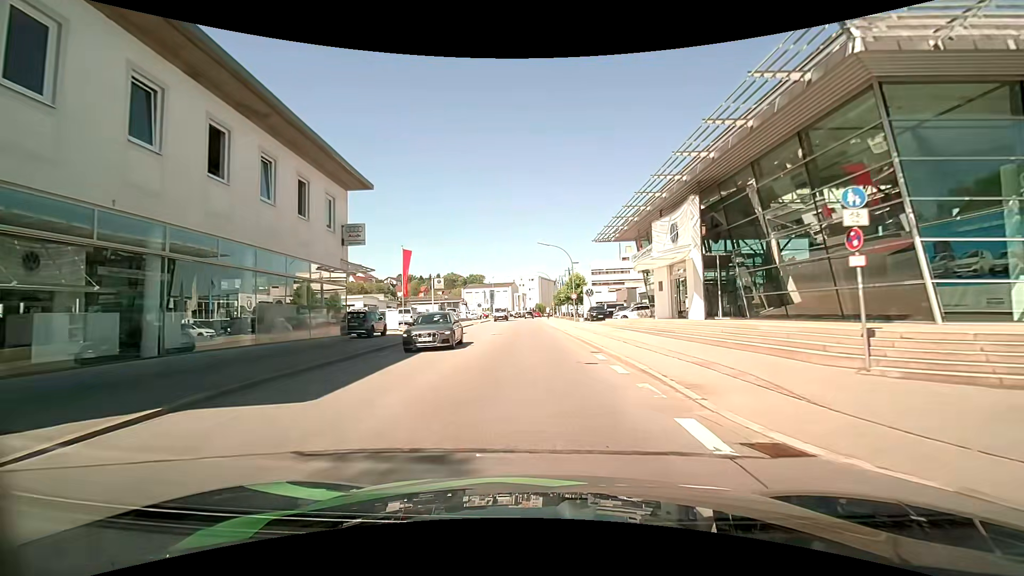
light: Day
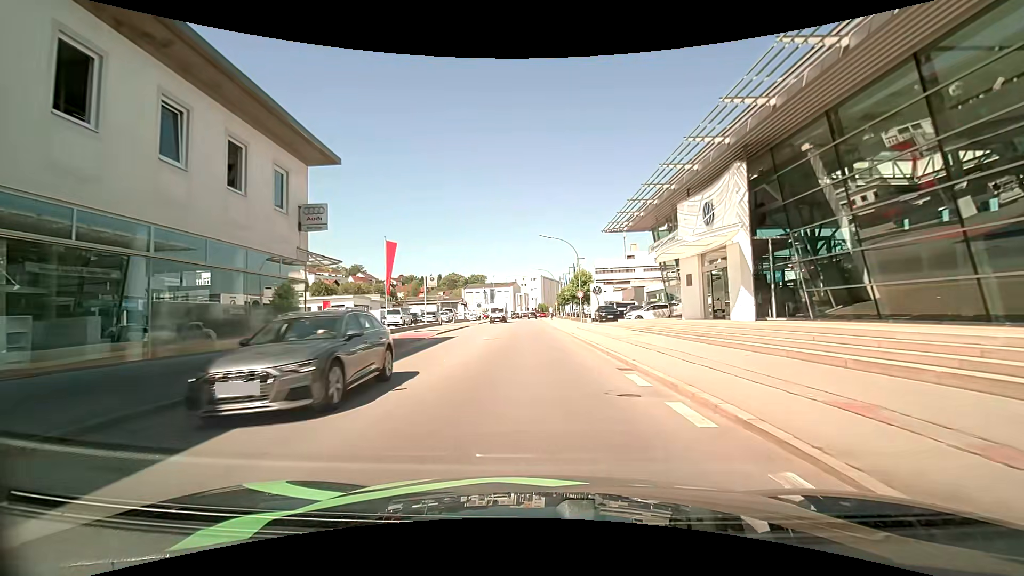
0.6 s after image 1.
(0.0, +5.3) m; -1°
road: tertiary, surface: asphalt
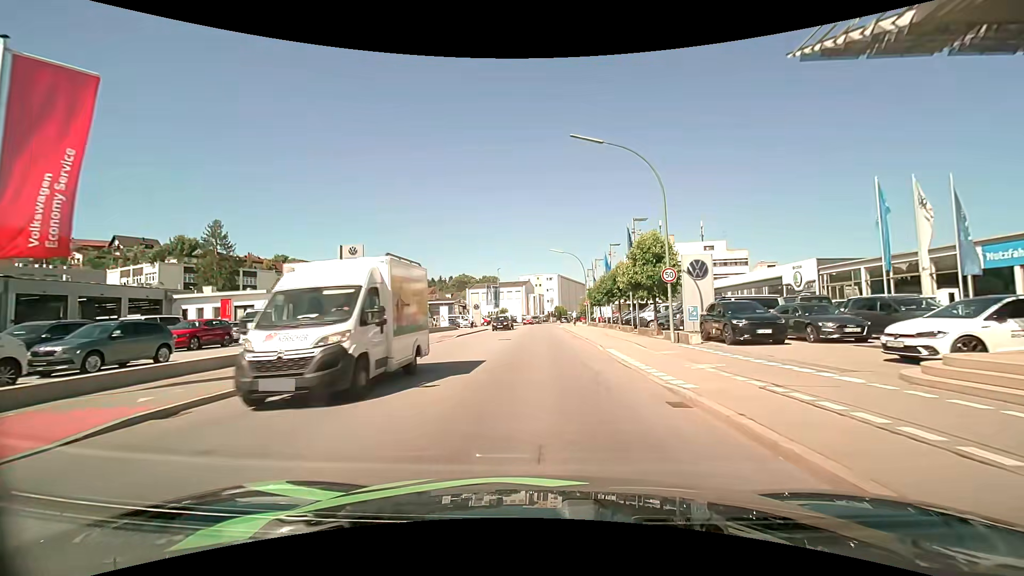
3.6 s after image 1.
(-0.5, +28.1) m; -2°
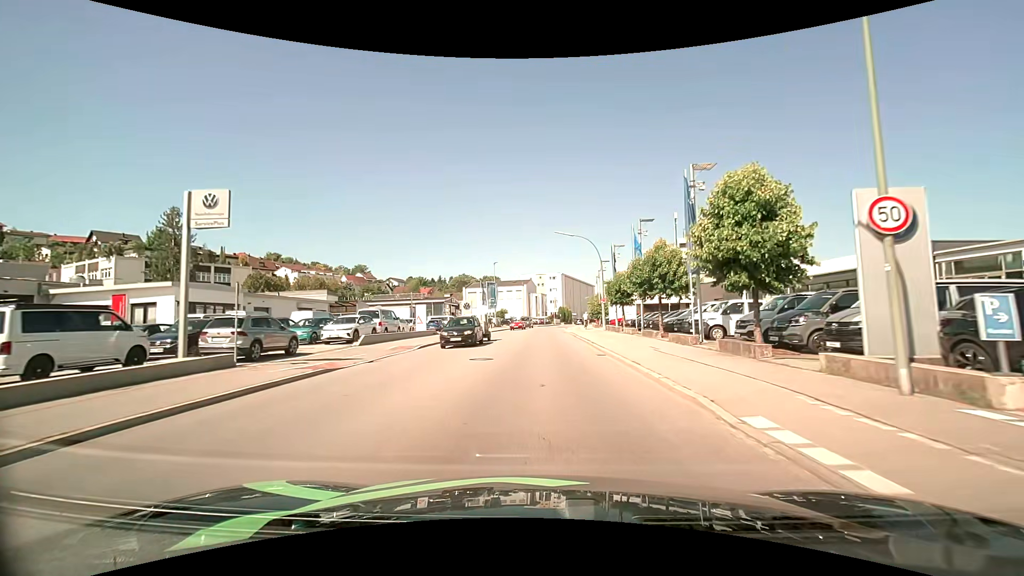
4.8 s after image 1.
(0.0, +12.8) m; 0°
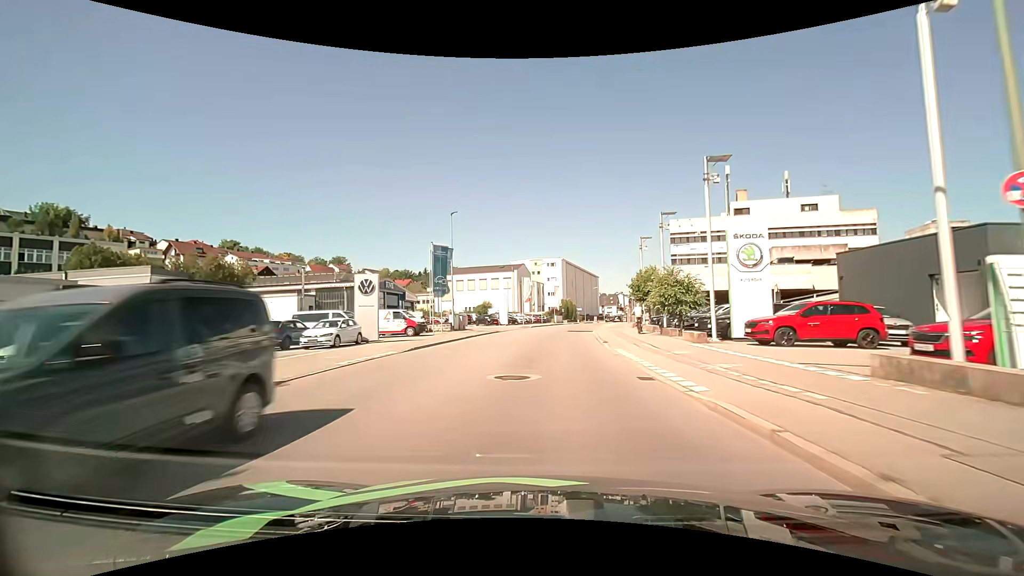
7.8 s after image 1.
(-0.1, +37.0) m; 0°
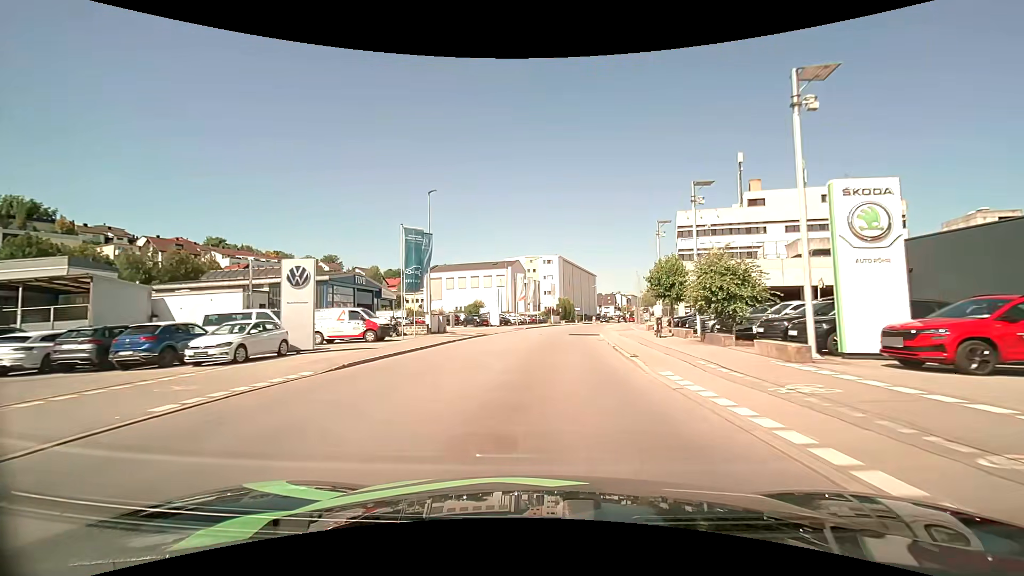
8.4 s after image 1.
(0.0, +7.6) m; 0°
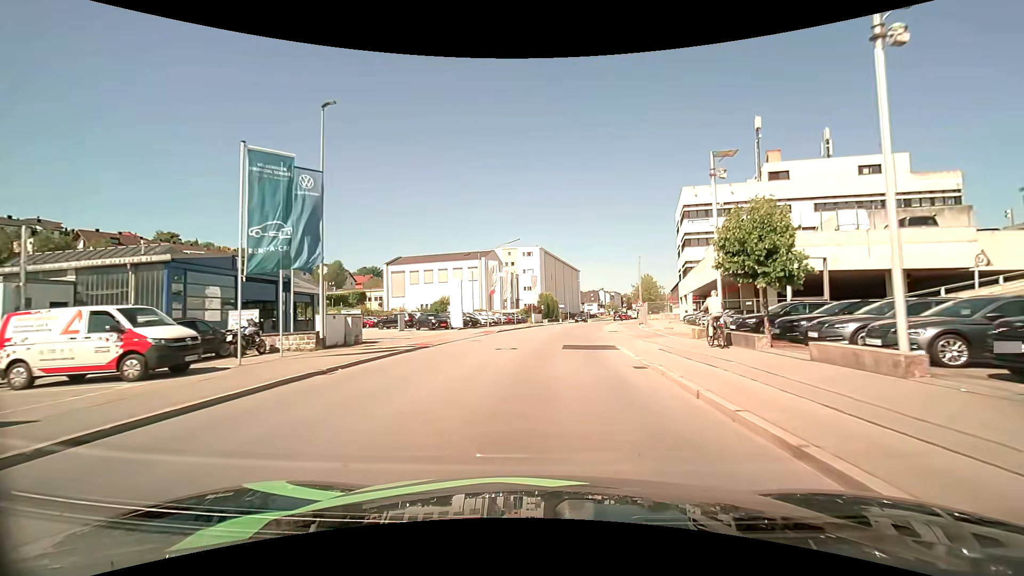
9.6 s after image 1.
(+0.3, +14.9) m; +3°
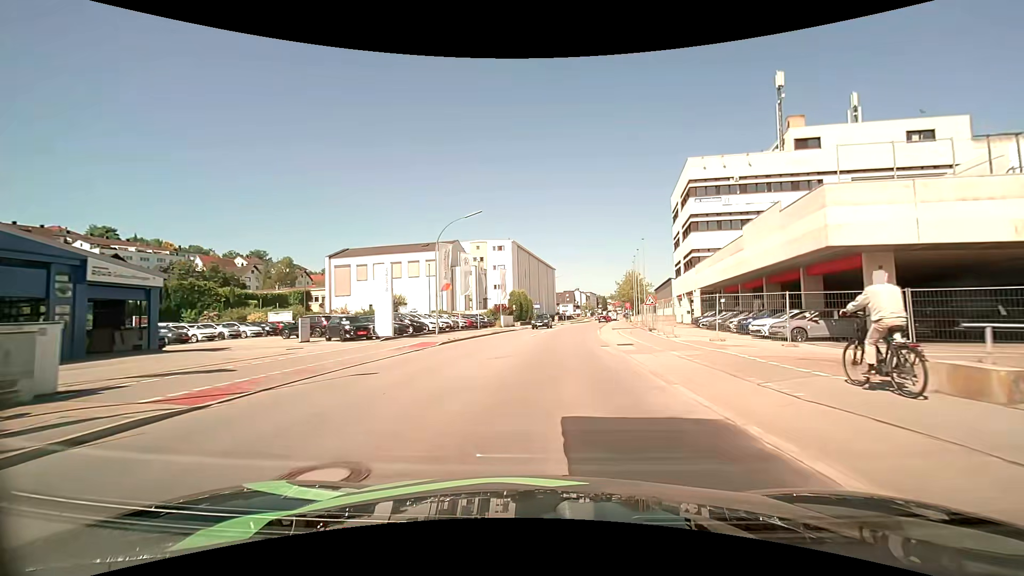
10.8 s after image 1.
(+0.2, +14.5) m; +3°
(0, +10) (+1, +20) (+1, +30) (+2, +40) (+4, +50) (+5, +60) (+7, +70) (+8, +79) (+10, +89) (+12, +99) m
